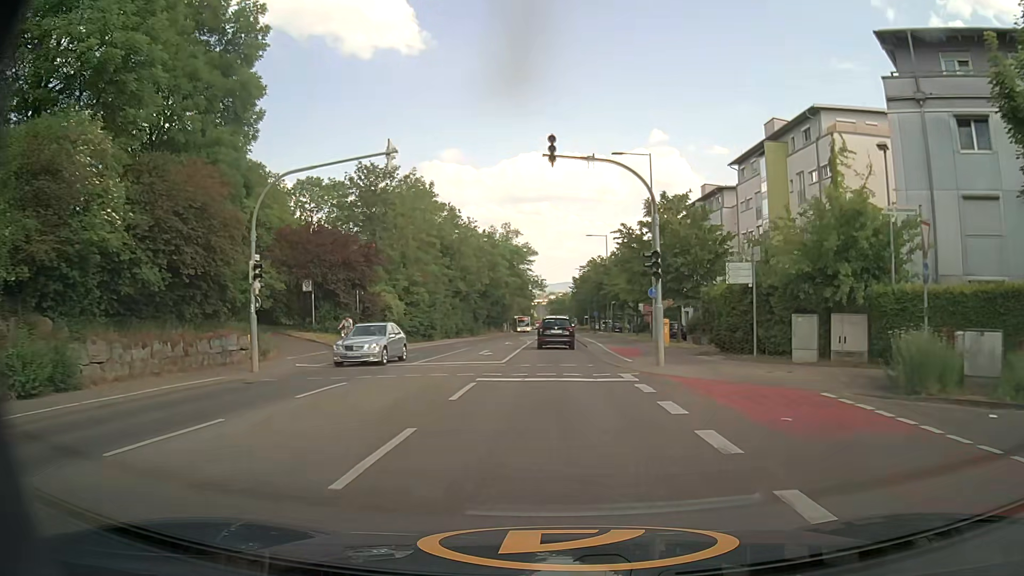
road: secondary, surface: asphalt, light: Day
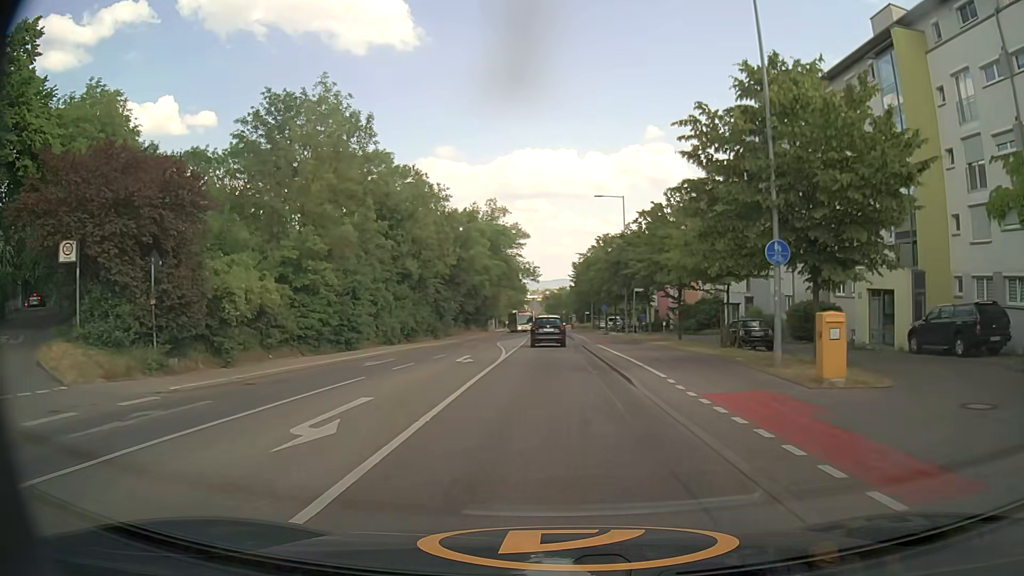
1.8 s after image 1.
(0.0, +20.6) m; 0°
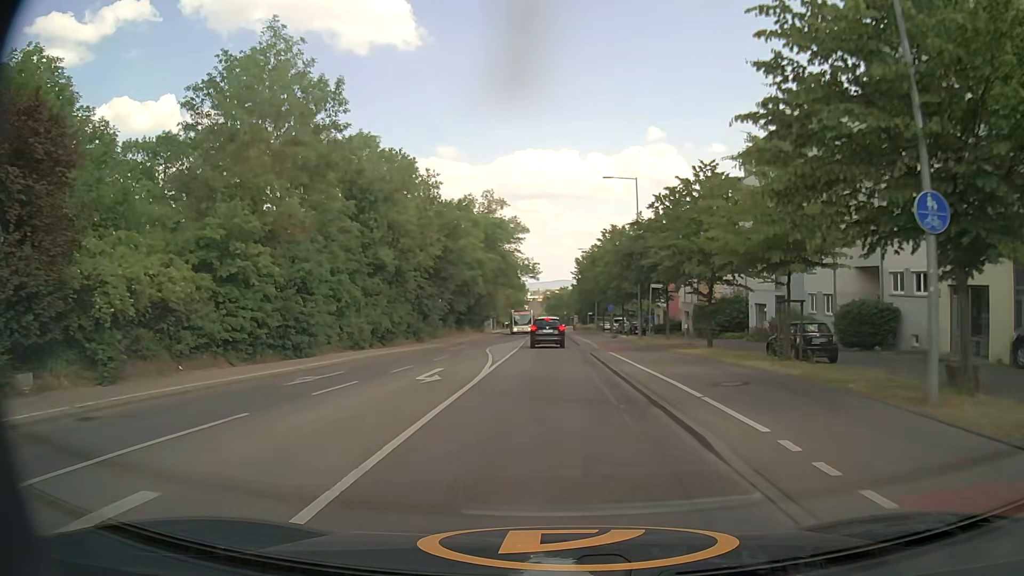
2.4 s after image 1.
(0.0, +6.9) m; 0°
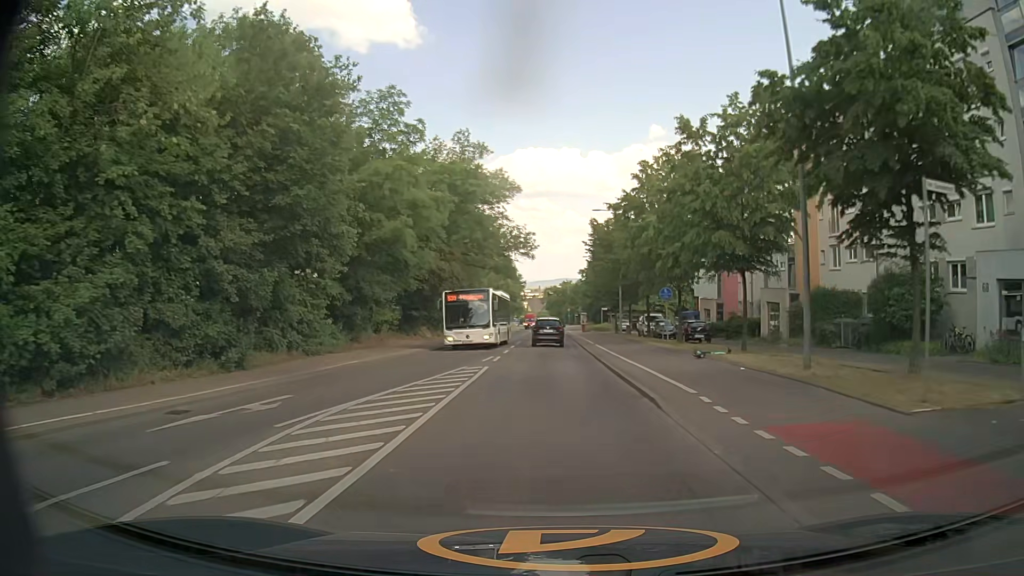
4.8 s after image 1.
(0.0, +27.8) m; 0°
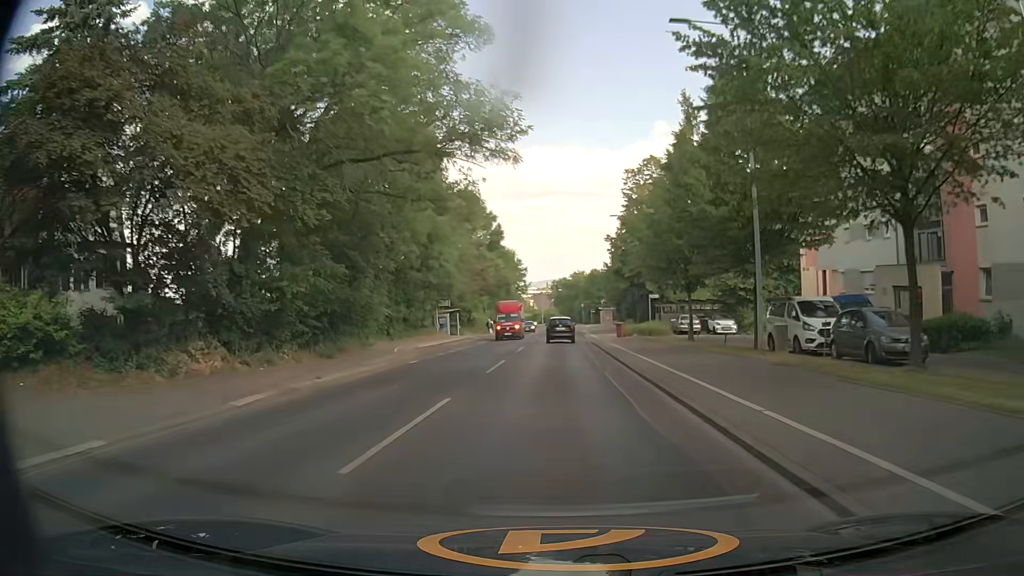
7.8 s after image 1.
(-0.3, +35.4) m; -1°
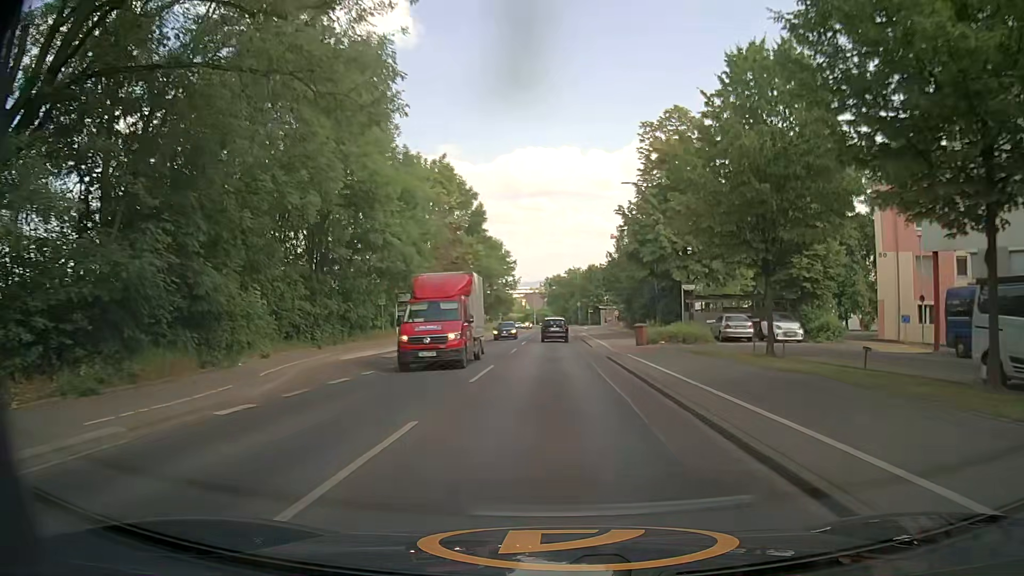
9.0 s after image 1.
(+0.2, +14.6) m; +1°
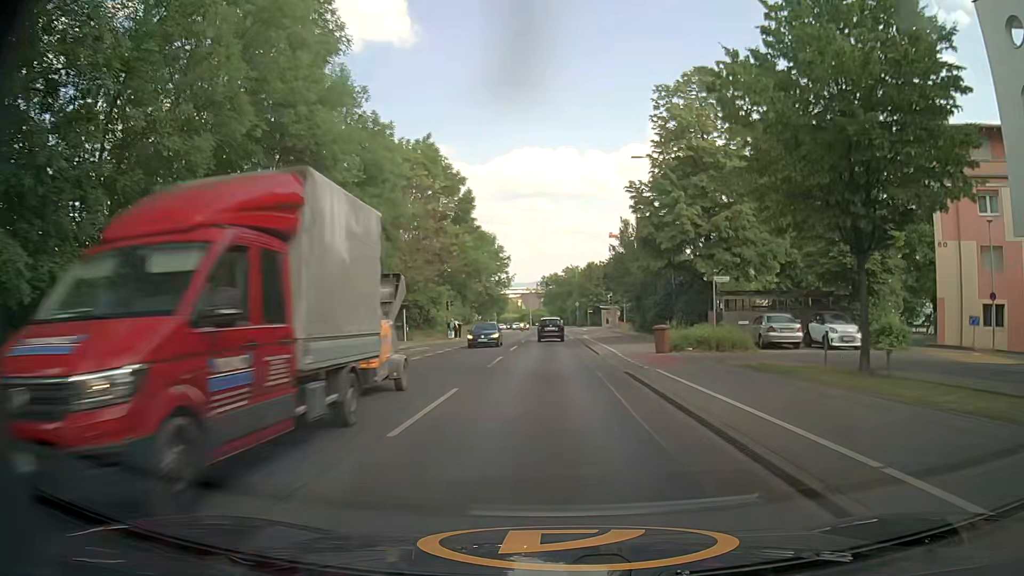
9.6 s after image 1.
(0.0, +7.4) m; +1°
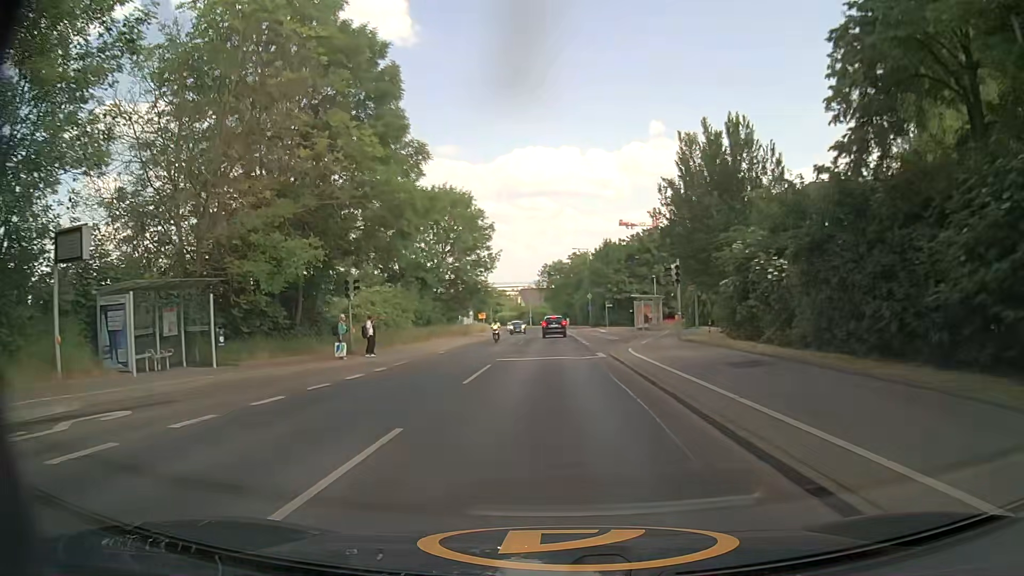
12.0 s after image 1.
(-0.4, +30.0) m; -1°
(0, +10) (0, +20) (0, +30) (0, +40) (0, +50) (0, +60) (0, +70) (-1, +80) (-1, +90) (-2, +100) m
